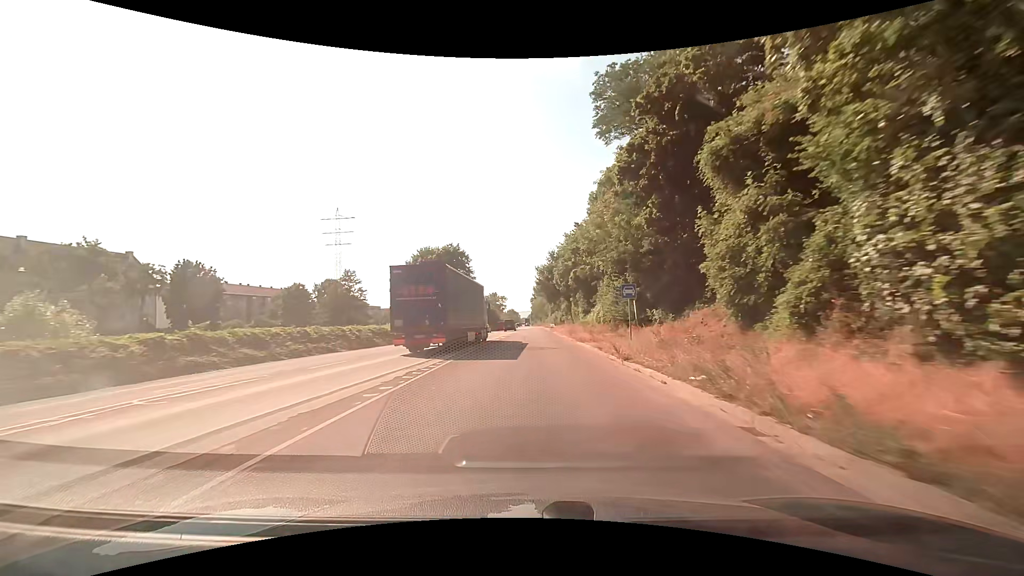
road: trunk_link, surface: asphalt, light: Day
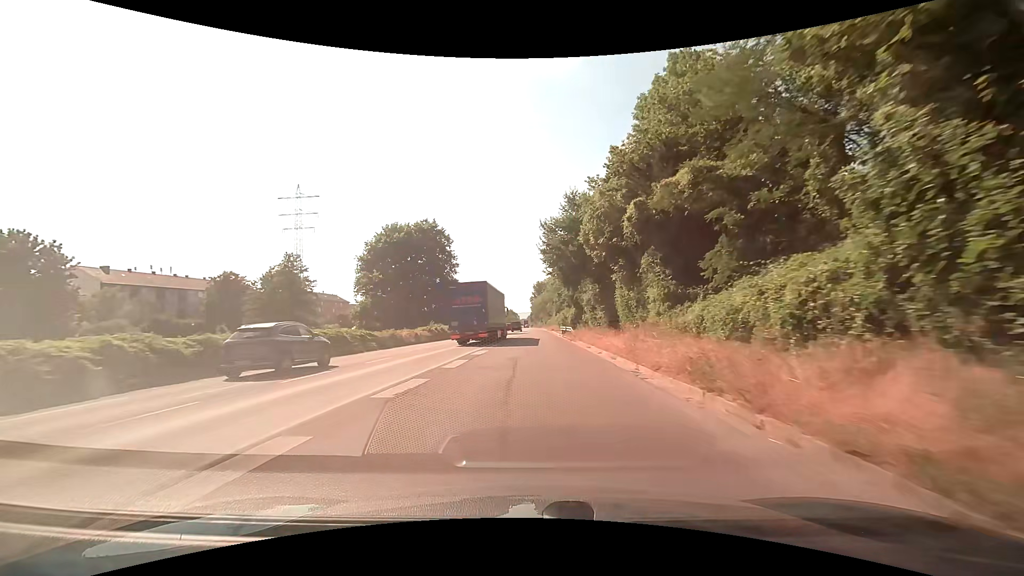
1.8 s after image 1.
(-0.1, +27.9) m; 0°
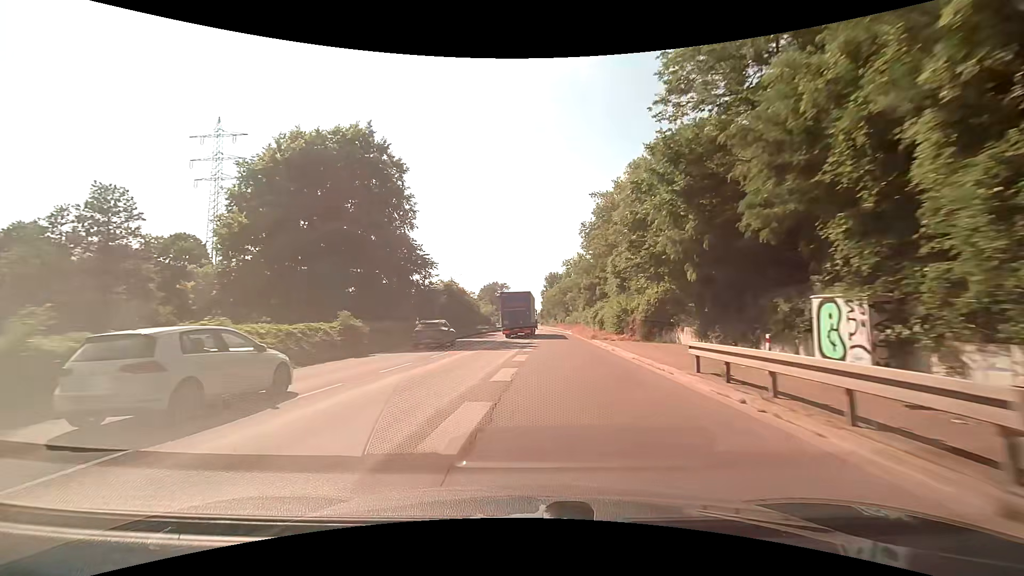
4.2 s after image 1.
(-0.4, +40.9) m; -2°
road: trunk
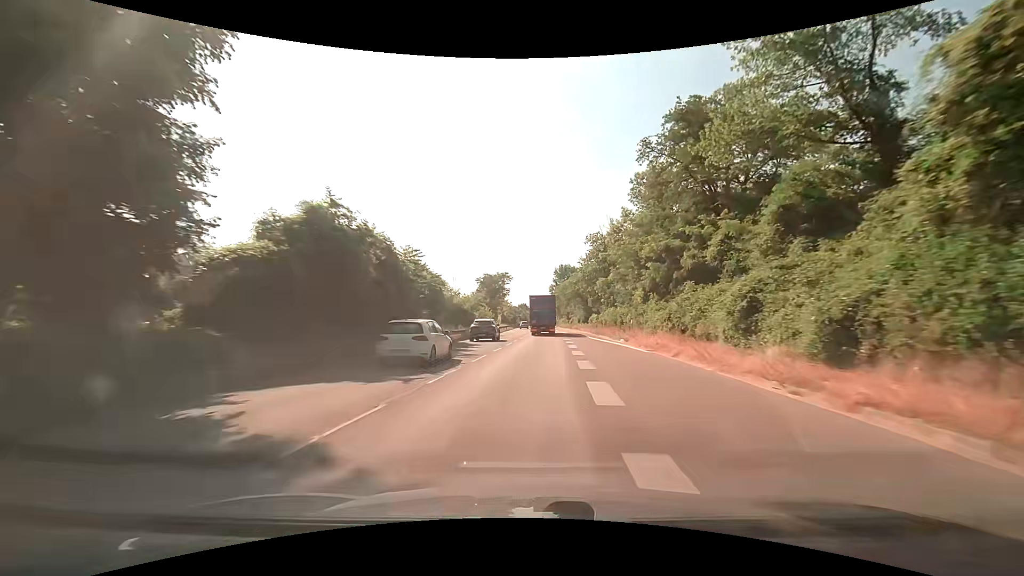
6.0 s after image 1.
(-0.2, +33.6) m; 0°
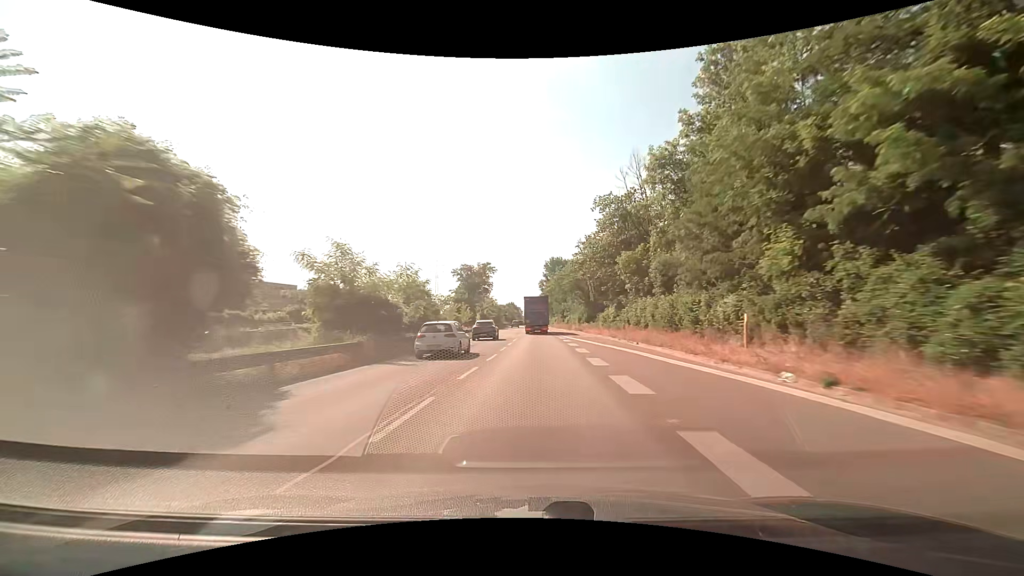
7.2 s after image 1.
(+0.5, +23.5) m; +1°
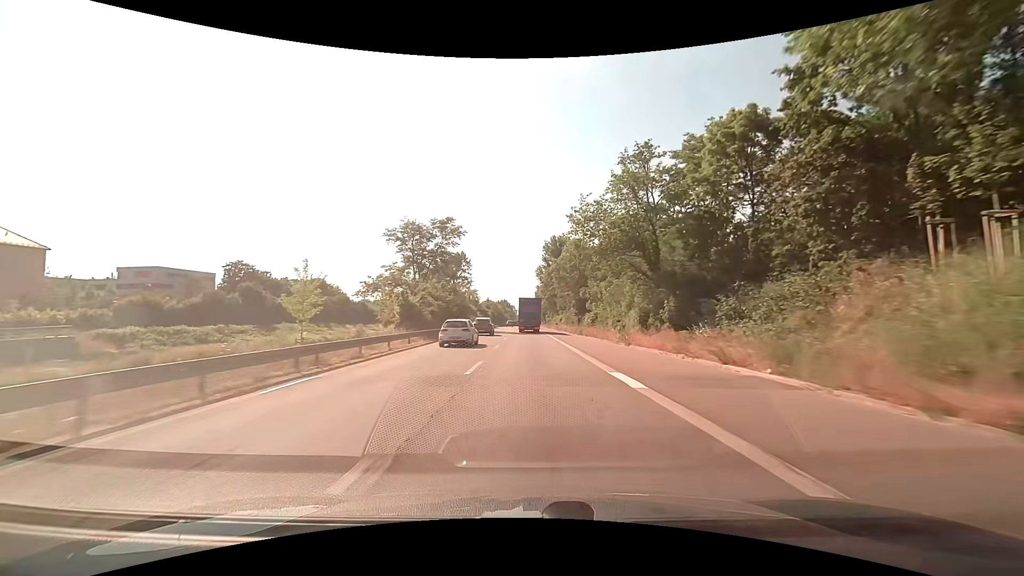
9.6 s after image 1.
(+0.7, +49.5) m; 0°
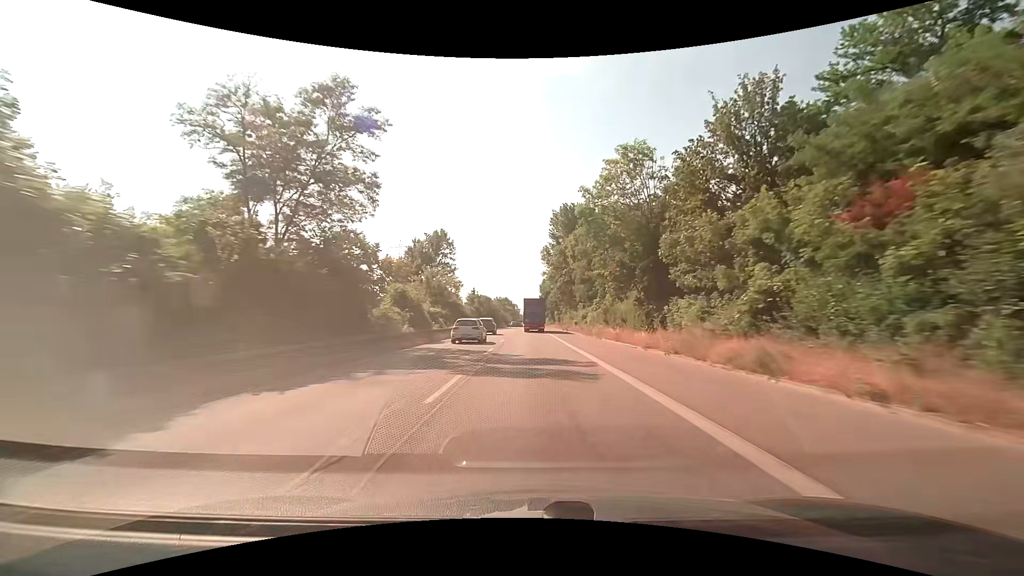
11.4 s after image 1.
(+0.1, +38.9) m; 0°
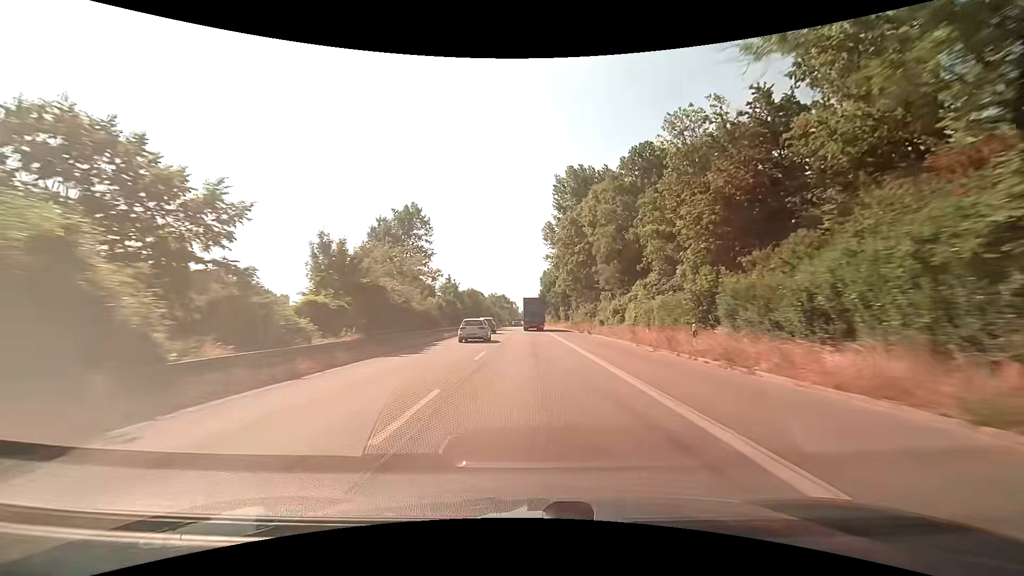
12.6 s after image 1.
(0.0, +25.7) m; 0°
(0, +10) (0, +20) (0, +30) (0, +40) (0, +50) (0, +60) (0, +70) (0, +80) (0, +90) (-1, +100) m
